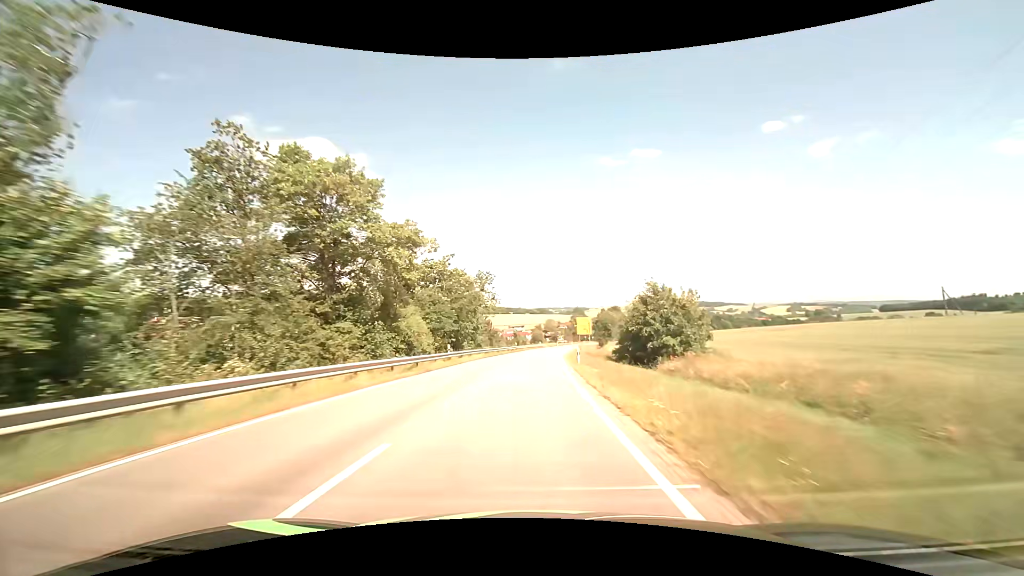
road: secondary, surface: asphalt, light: Day
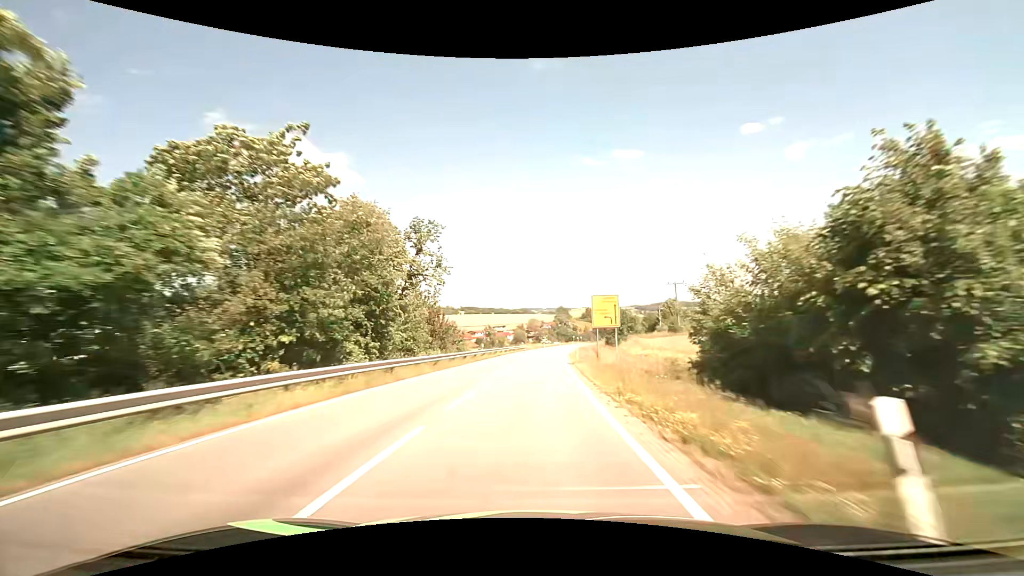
(+0.4, +28.5) m; +2°
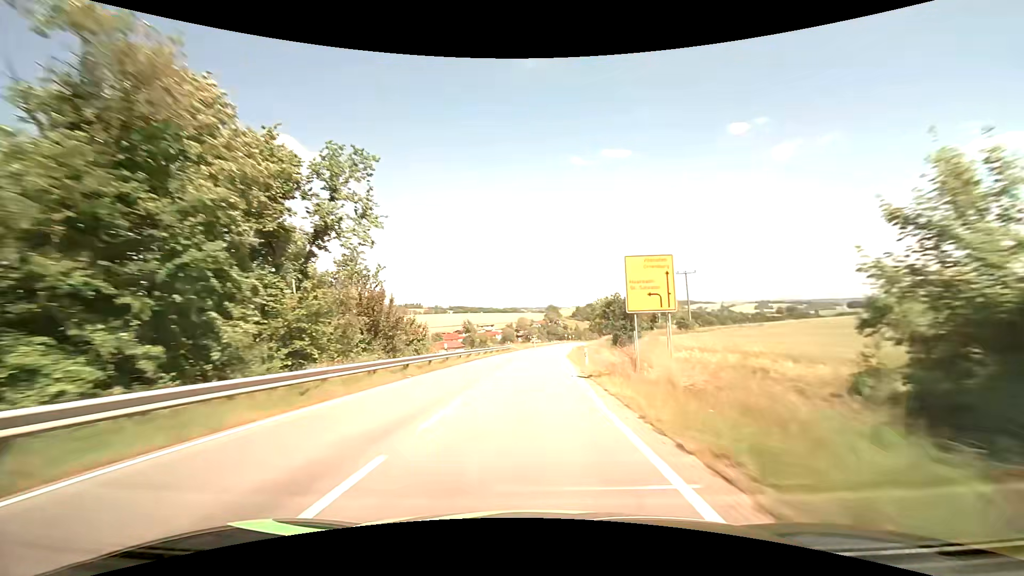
(+0.1, +14.2) m; +1°
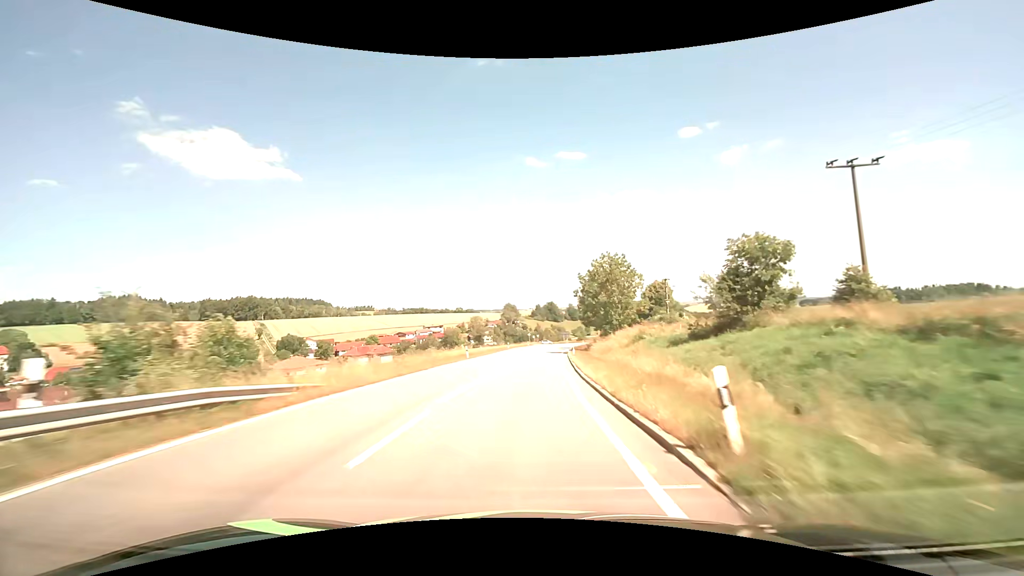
(+2.6, +56.2) m; +5°
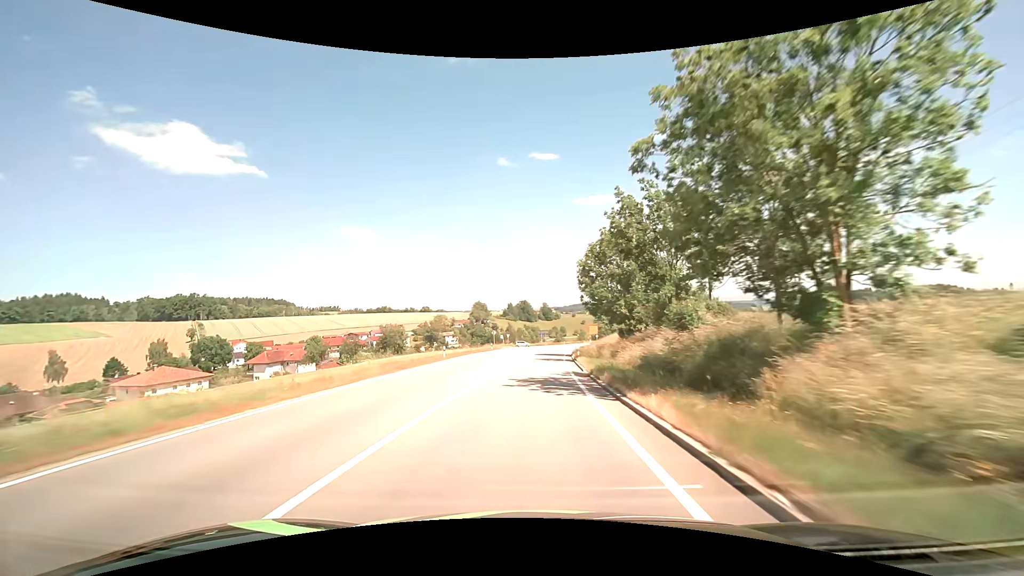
(+0.9, +41.6) m; +3°
(0, +10) (0, +20) (+1, +30) (+1, +40) (+2, +50) (+2, +60) (+3, +70) (+4, +80) (+5, +90) (+7, +100) m
